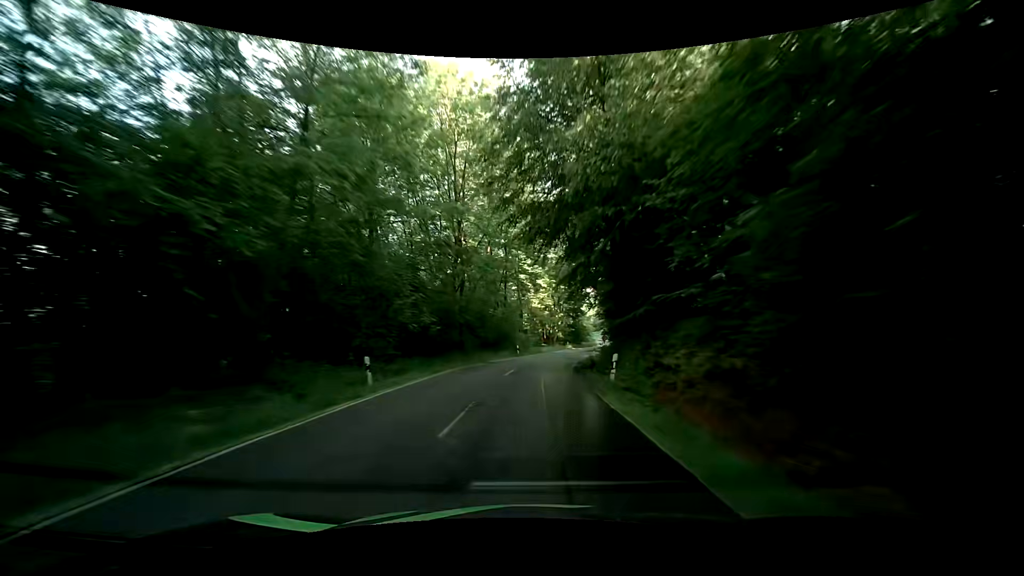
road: tertiary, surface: asphalt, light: Day
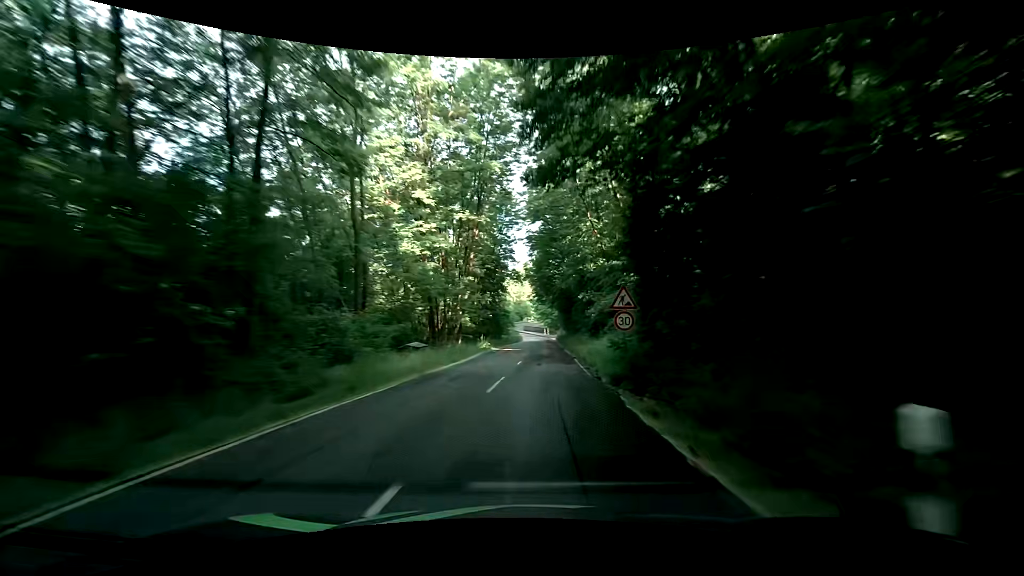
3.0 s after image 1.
(+3.1, +41.1) m; +11°
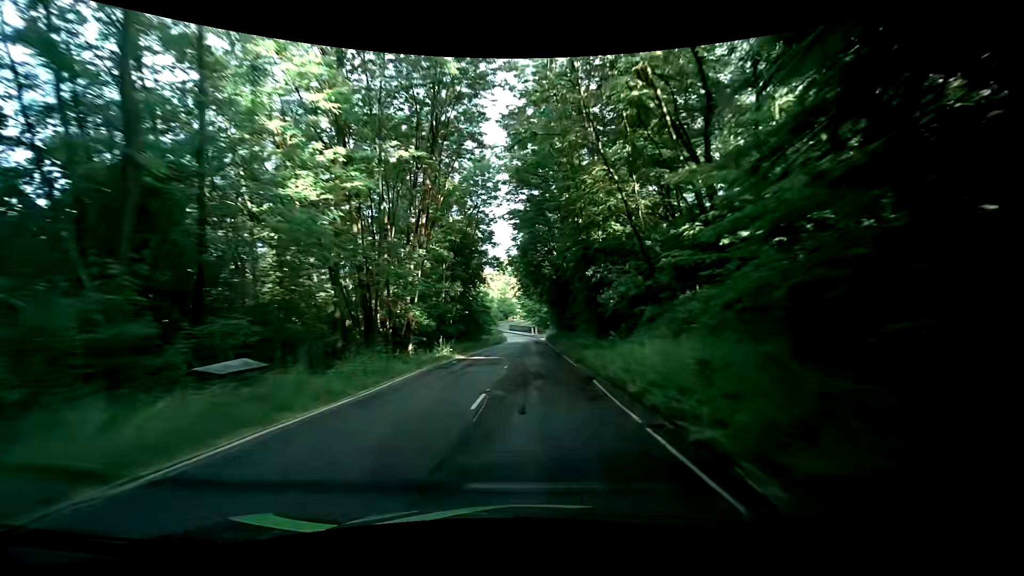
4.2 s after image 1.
(+0.2, +12.5) m; +1°
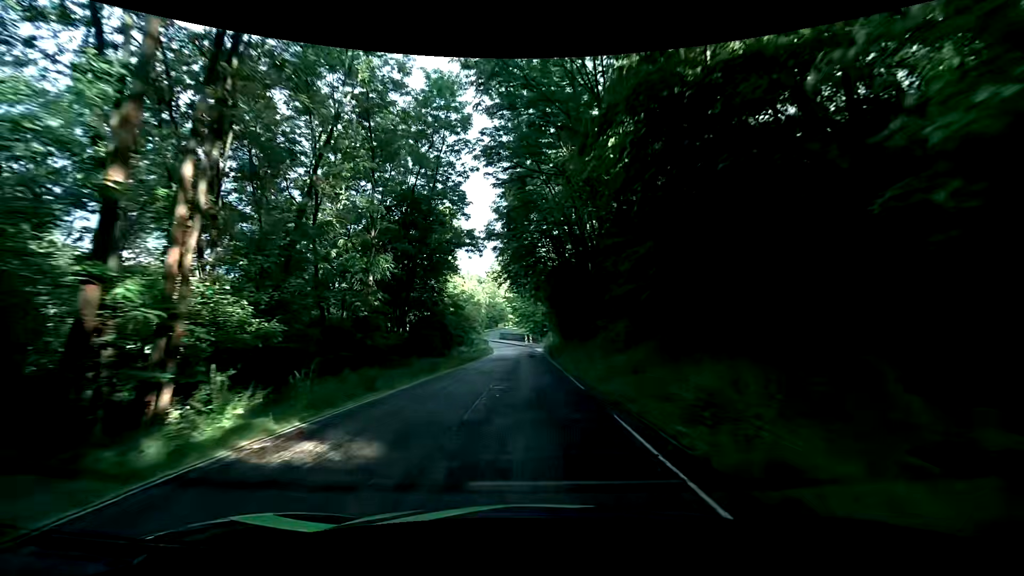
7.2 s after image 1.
(+0.6, +18.3) m; +2°
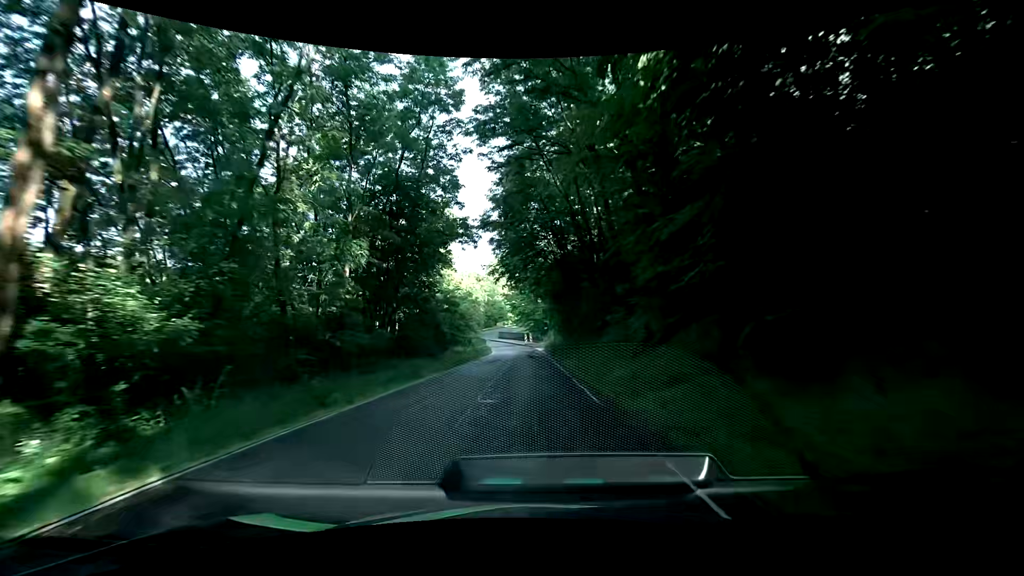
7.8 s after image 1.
(0.0, +3.4) m; +1°
